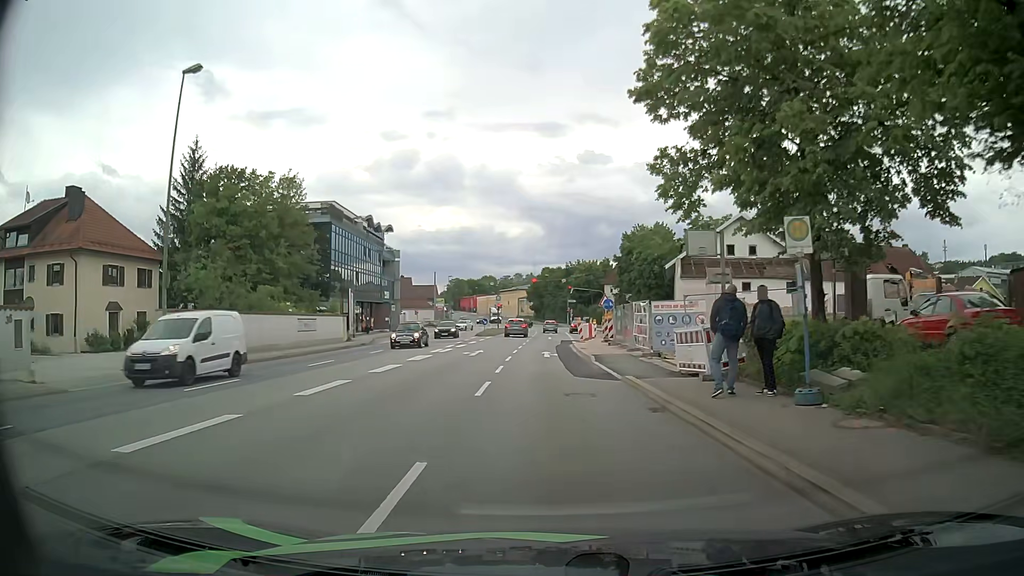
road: primary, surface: asphalt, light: Day
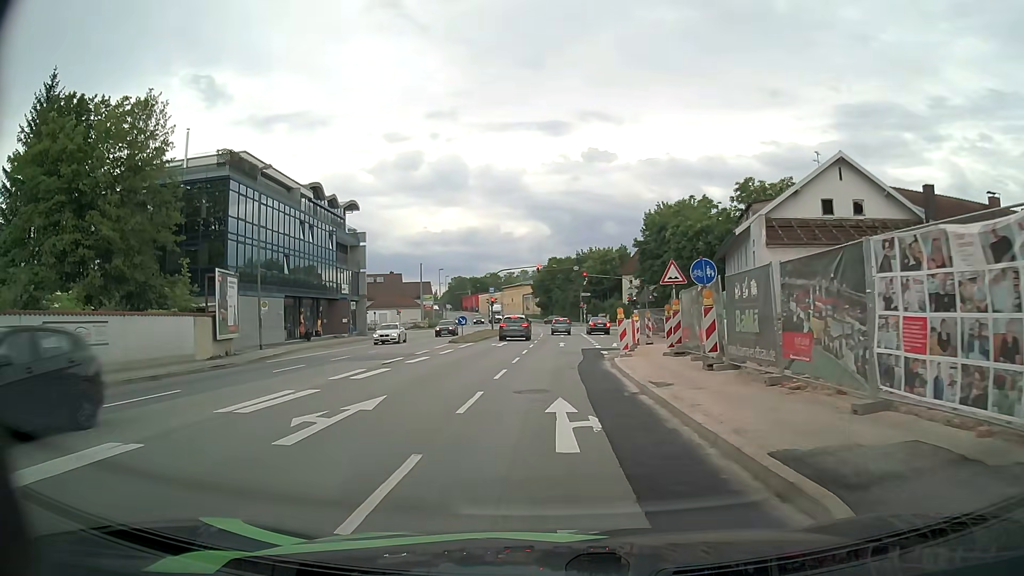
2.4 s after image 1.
(+0.1, +20.7) m; 0°
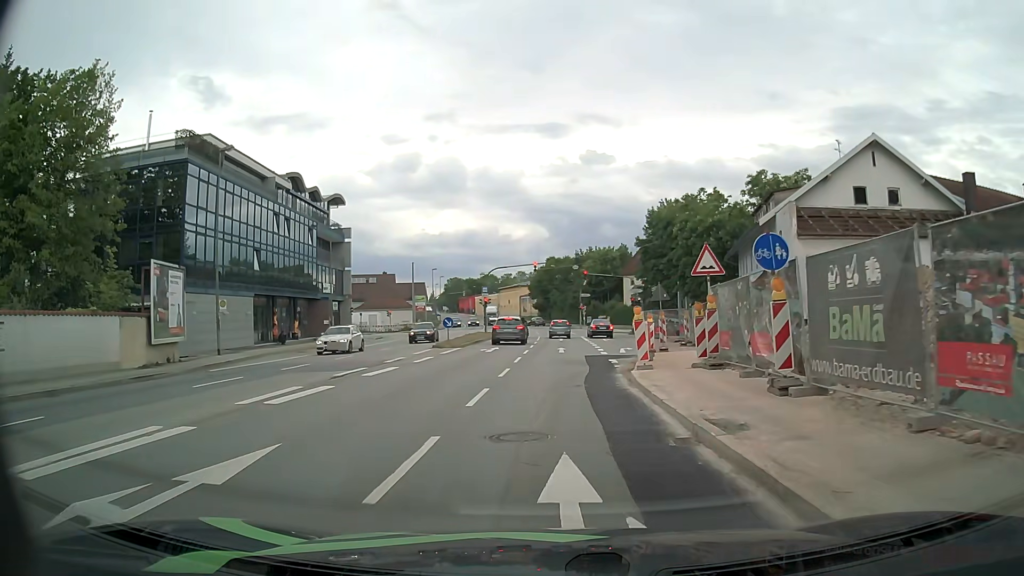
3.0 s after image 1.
(0.0, +4.9) m; 0°
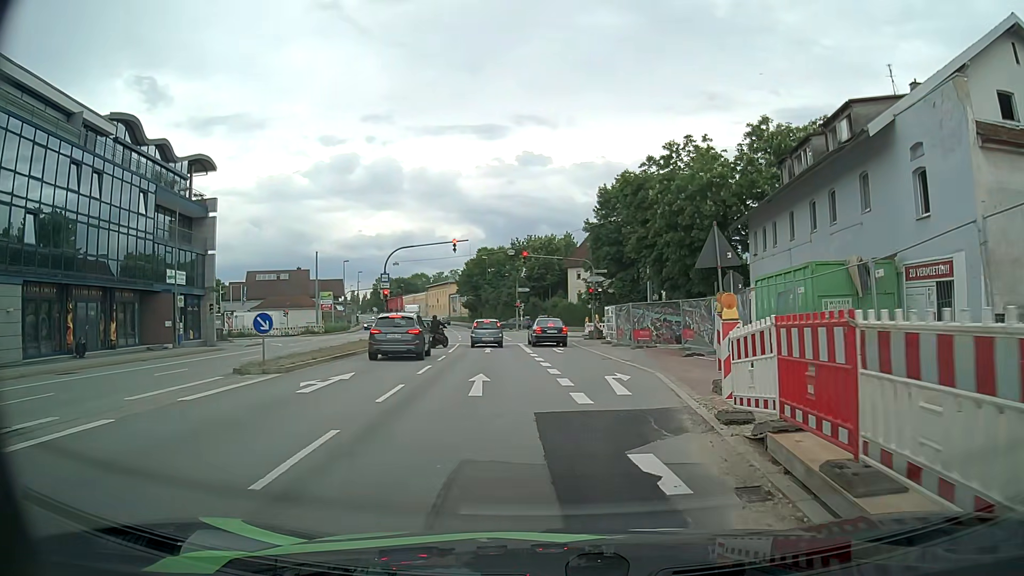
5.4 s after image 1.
(+0.6, +17.6) m; +5°
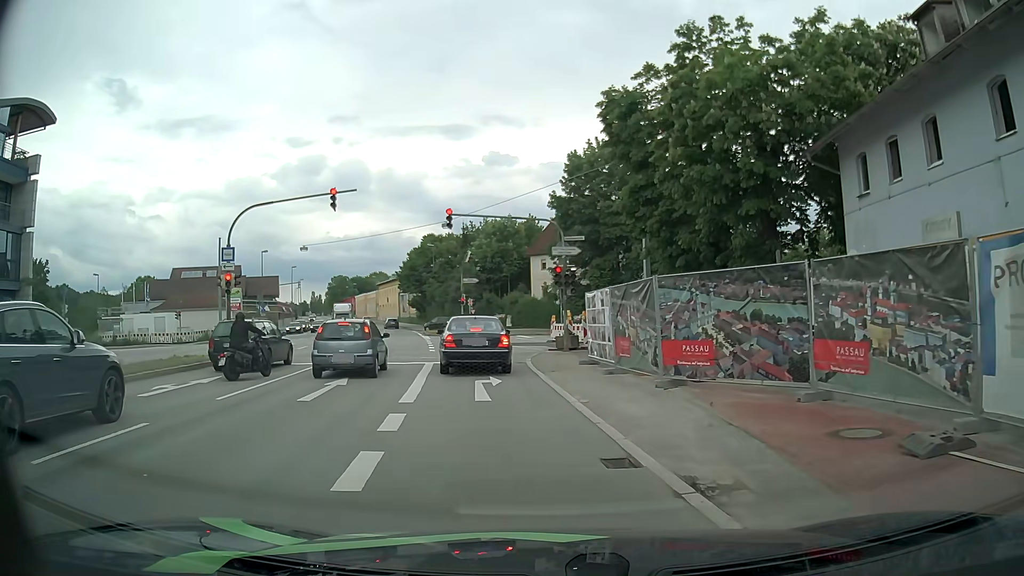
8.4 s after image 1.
(+1.1, +17.6) m; +1°
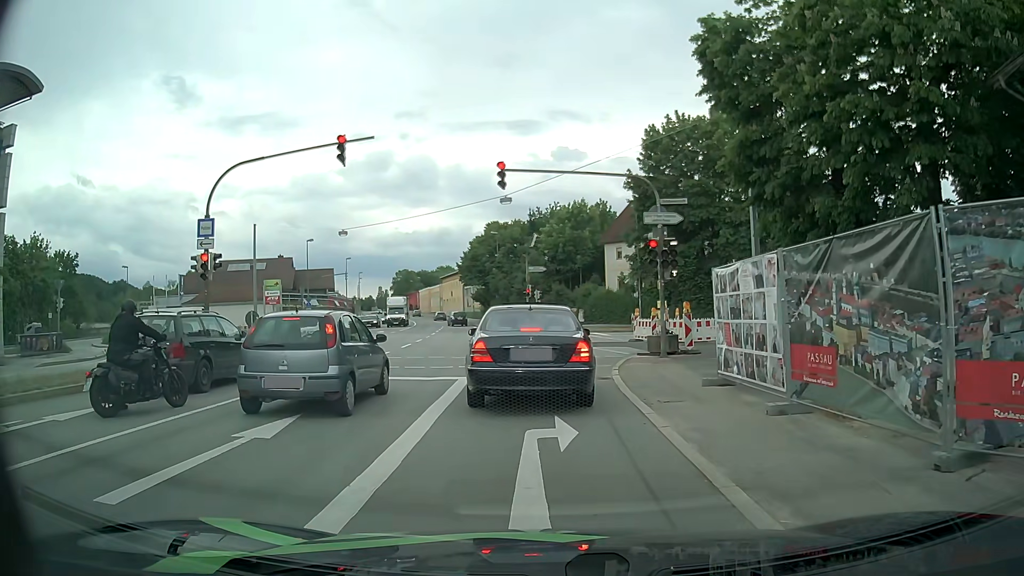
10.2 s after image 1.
(-0.1, +7.3) m; -4°
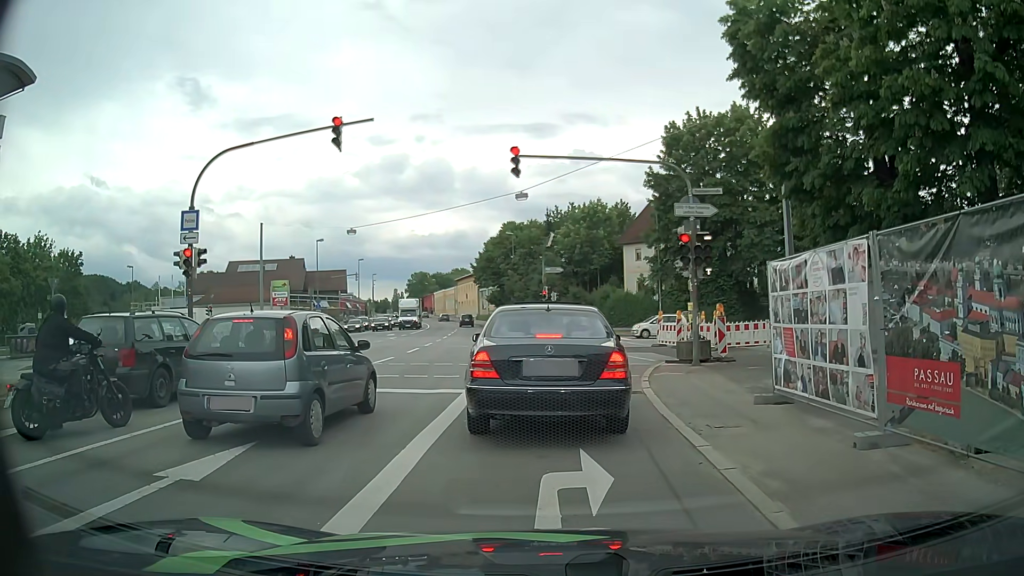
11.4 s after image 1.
(0.0, +2.0) m; -2°
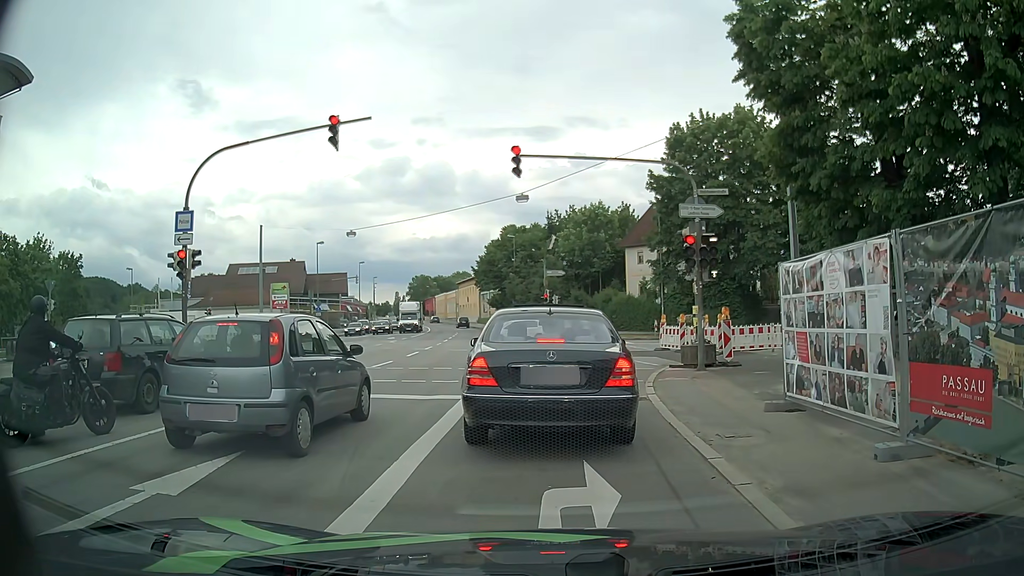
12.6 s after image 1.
(0.0, +0.4) m; 0°
